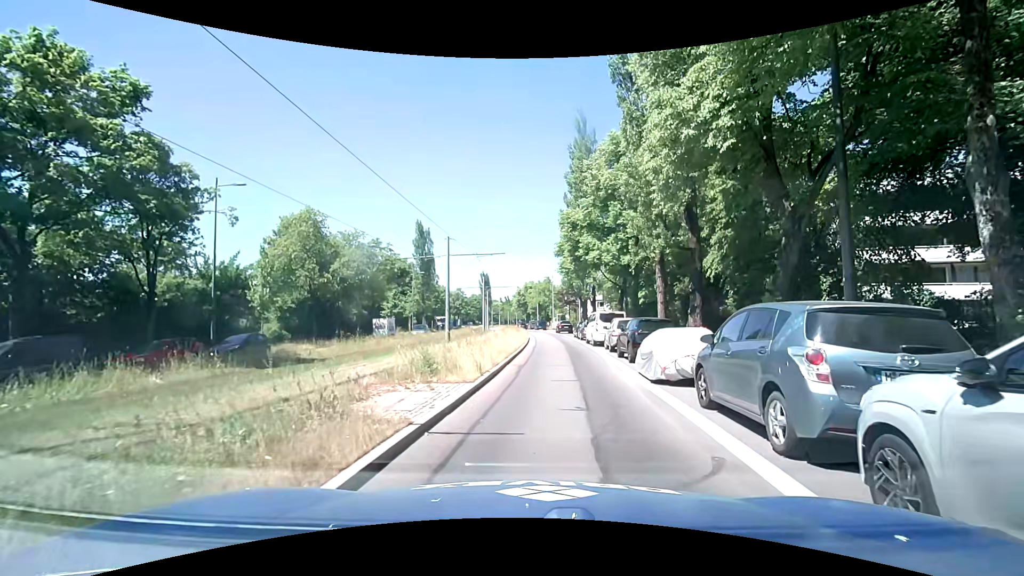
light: Day
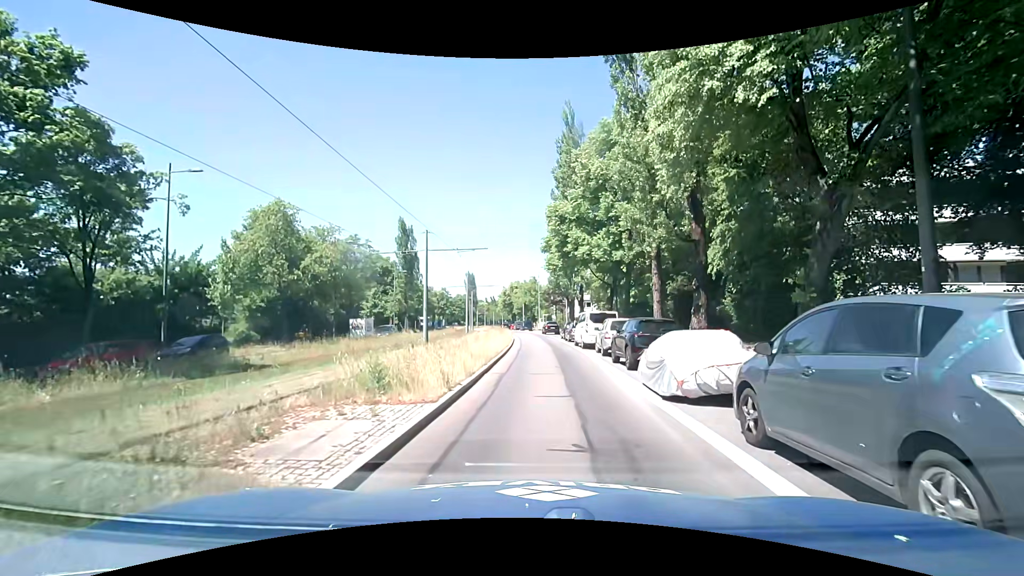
(+0.1, +2.4) m; +2°
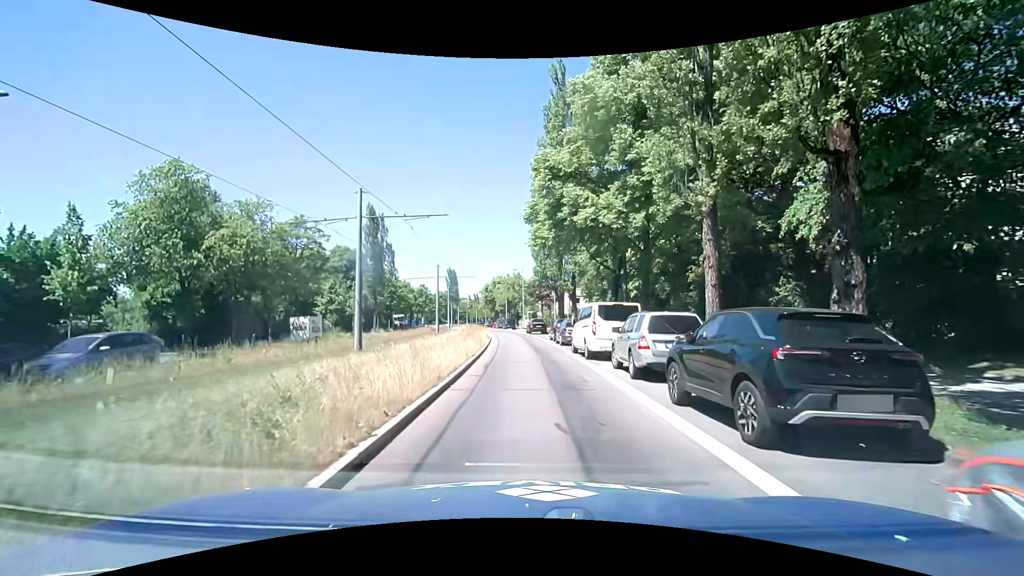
(+0.3, +9.3) m; +2°
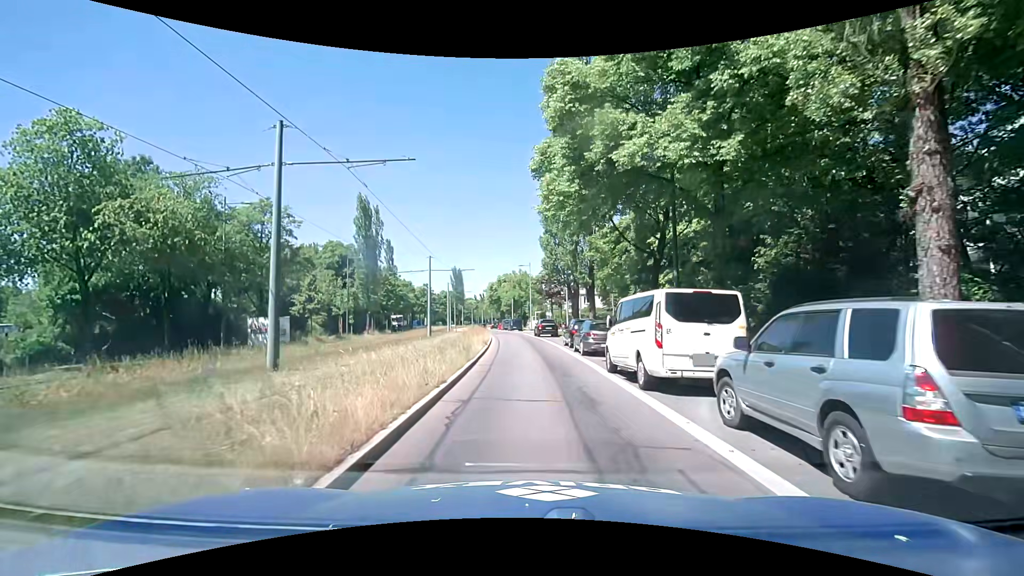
(0.0, +7.8) m; 0°
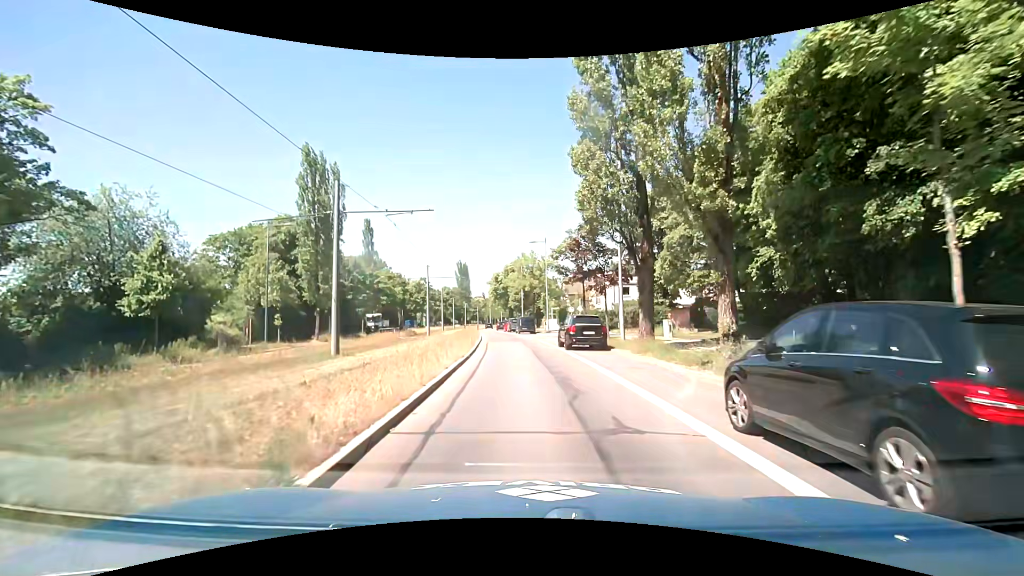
(-0.6, +23.0) m; -2°
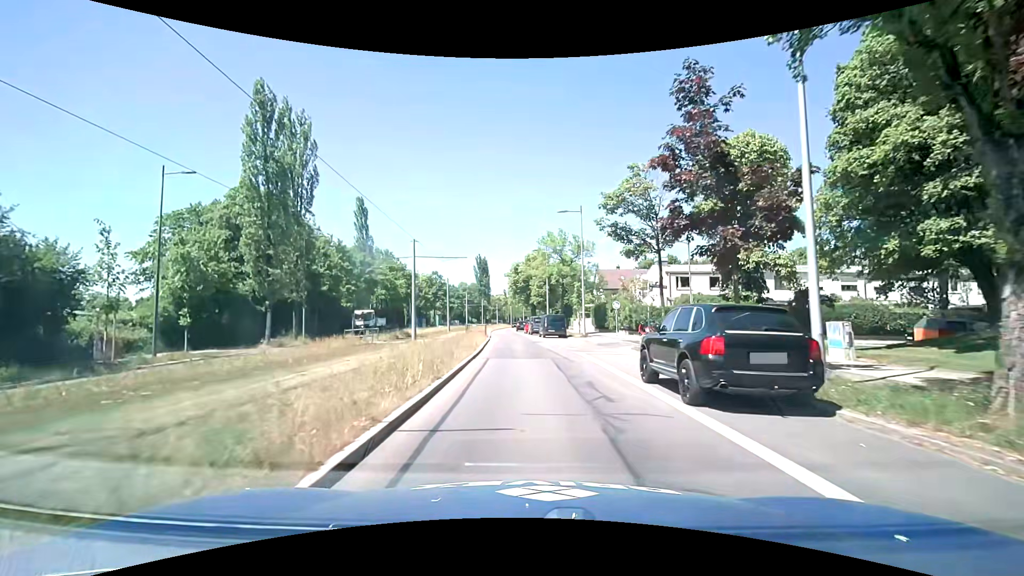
(-0.6, +15.6) m; -3°
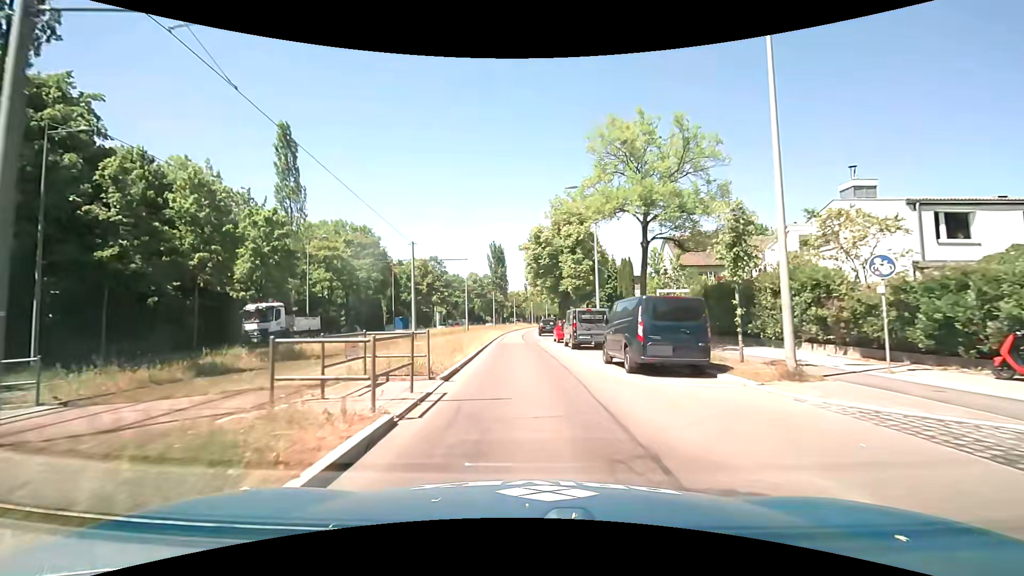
(-0.9, +29.2) m; -3°
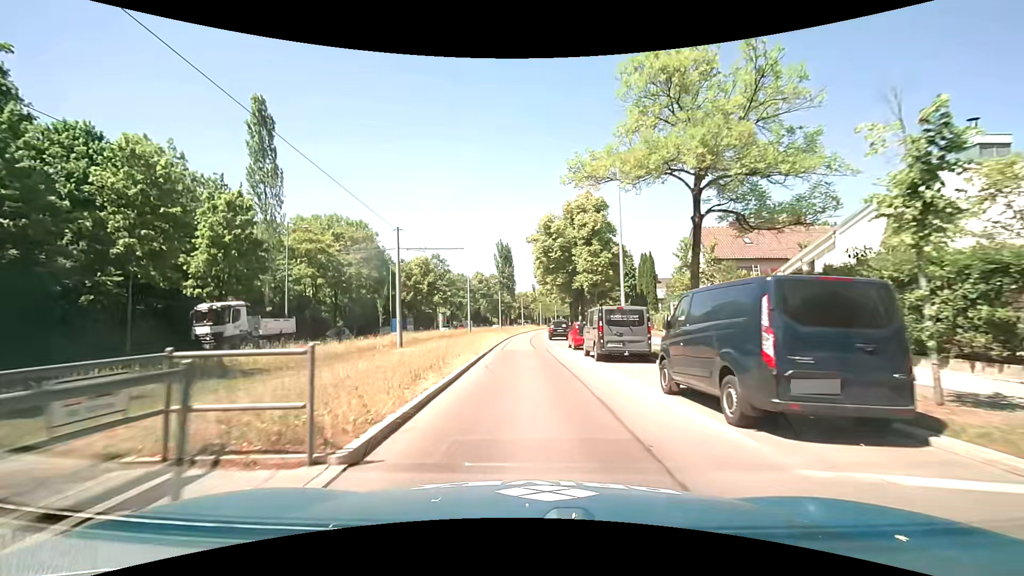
(-0.1, +6.1) m; -1°
(0, +10) (0, +20) (0, +30) (0, +40) (0, +50) (0, +60) (0, +70) (+1, +80) (+2, +90) (+3, +100) m
